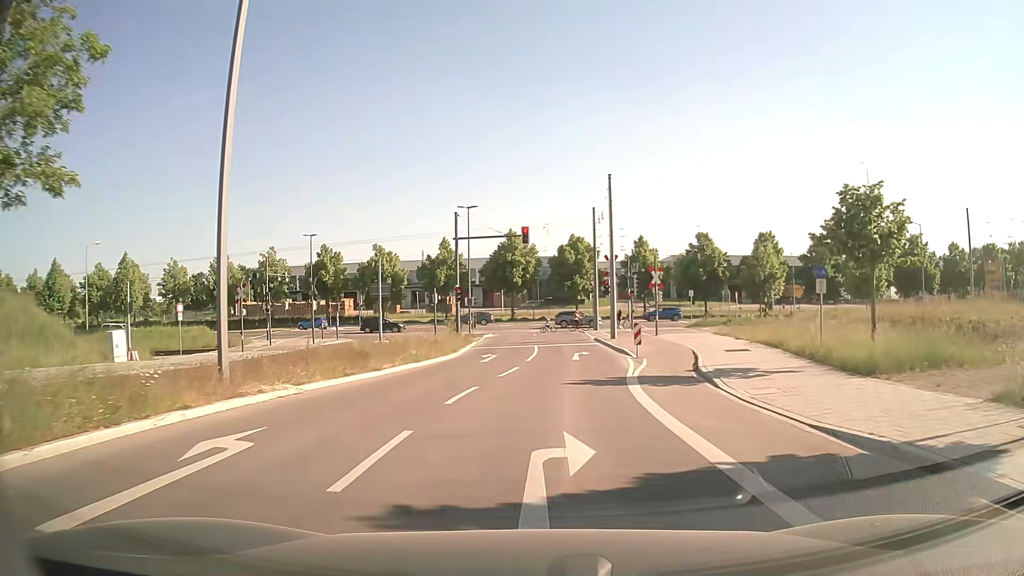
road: tertiary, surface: asphalt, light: Day
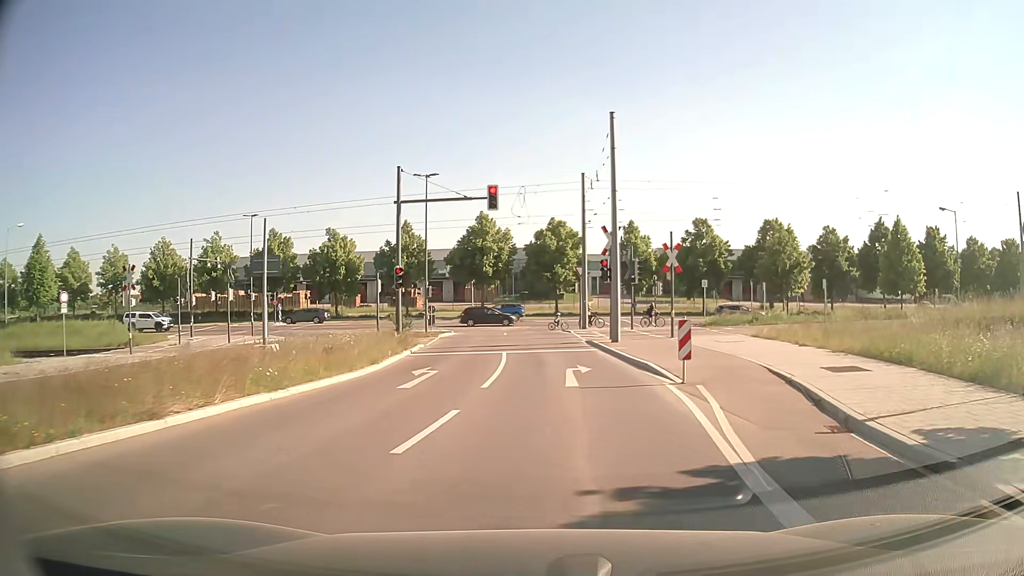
(+0.2, +10.4) m; +2°
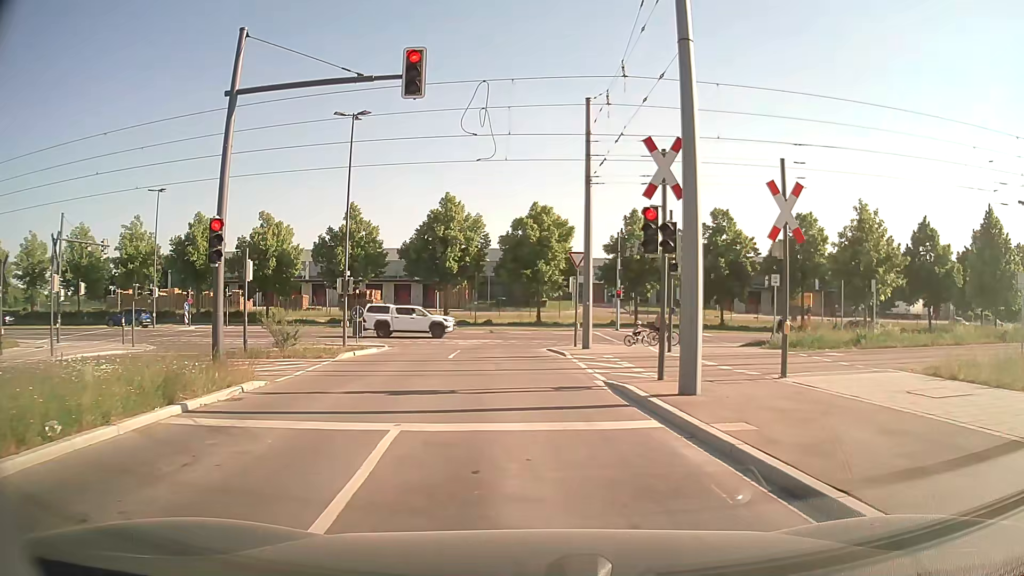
(+0.3, +14.4) m; +1°
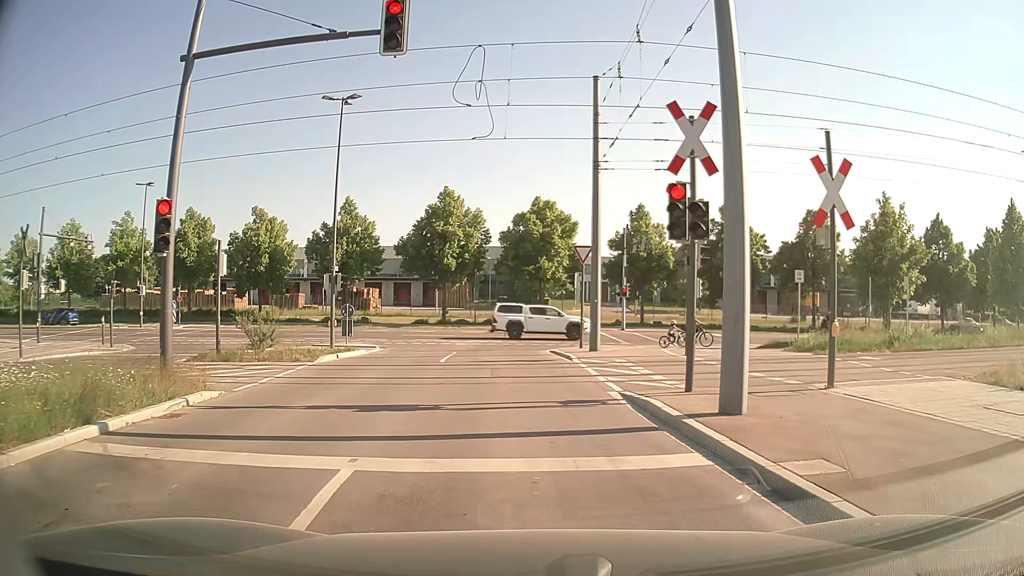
(0.0, +2.1) m; 0°
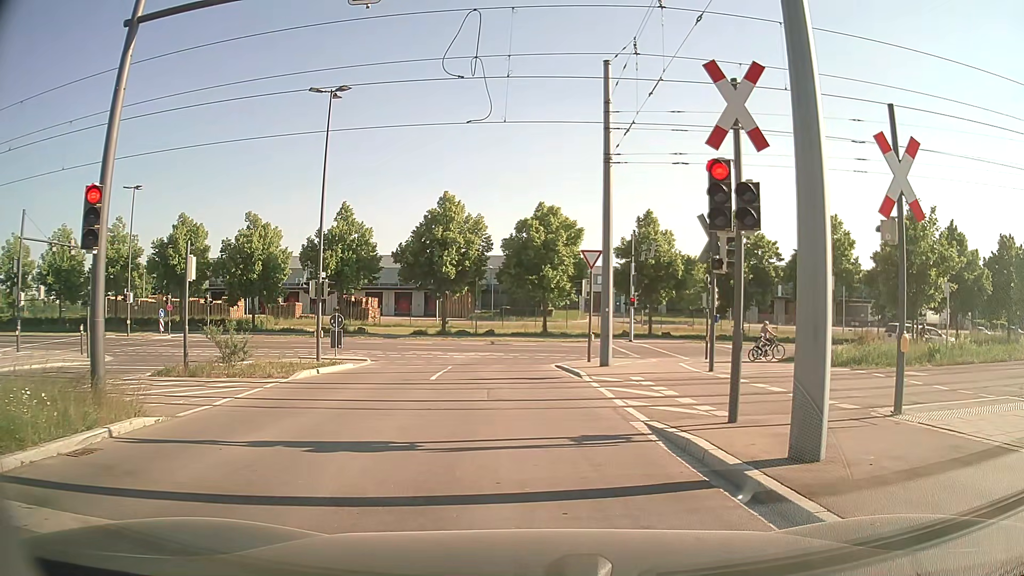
(0.0, +2.1) m; 0°
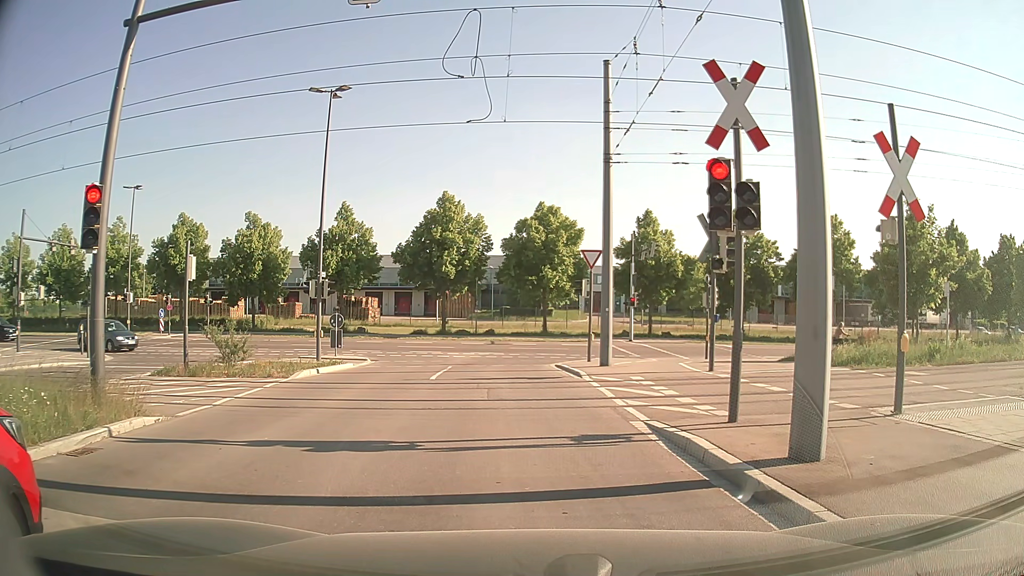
(0.0, +0.1) m; 0°
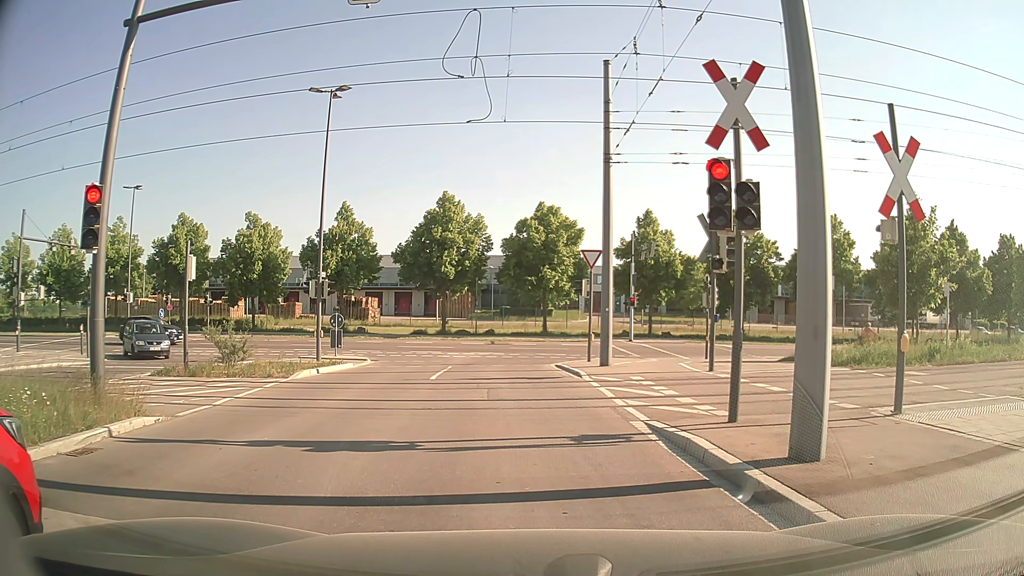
(0.0, 0.0) m; 0°
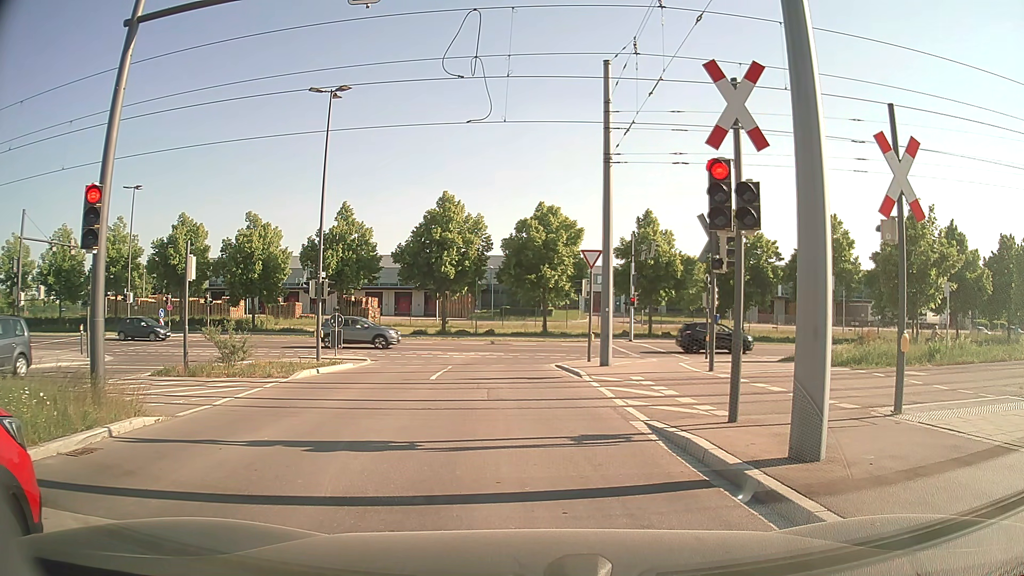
(0.0, 0.0) m; 0°
(0, +10) (-1, +20) (0, +30) (+7, +36) (+17, +38) (+27, +38) (+37, +38) (+47, +39) (+57, +39) (+67, +39) m
